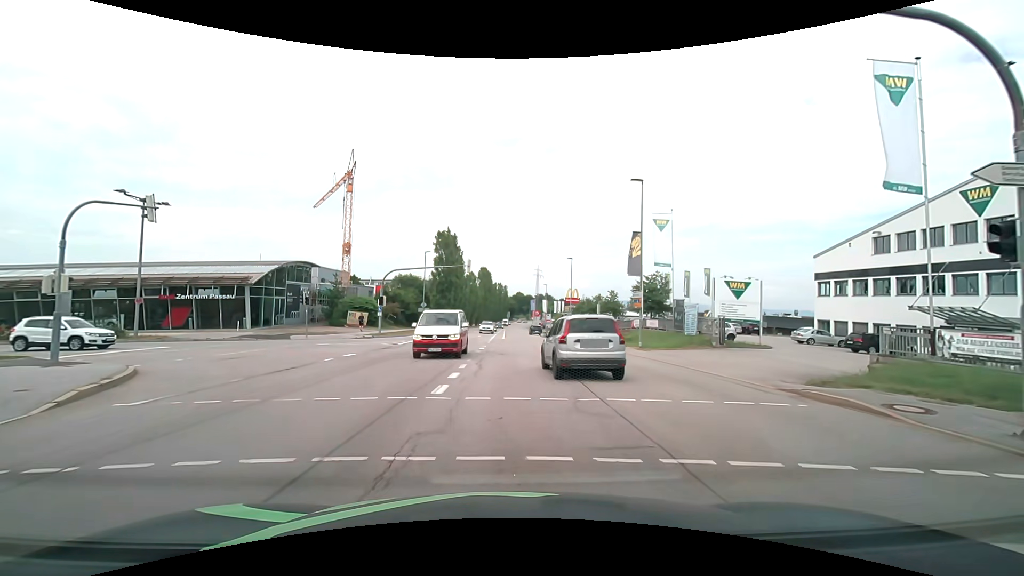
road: secondary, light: Day
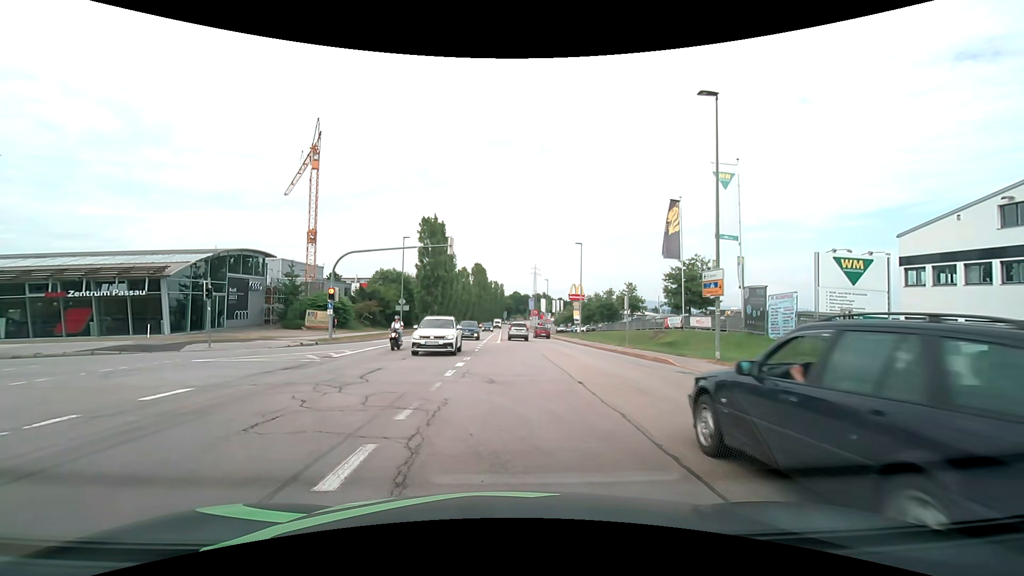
(+0.1, +11.0) m; +1°
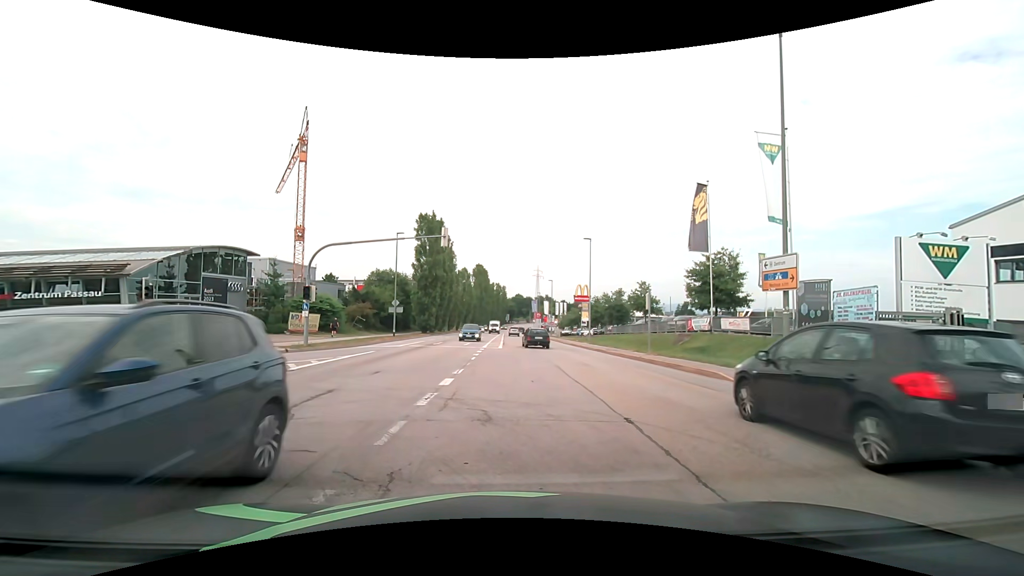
(-0.1, +4.1) m; -1°
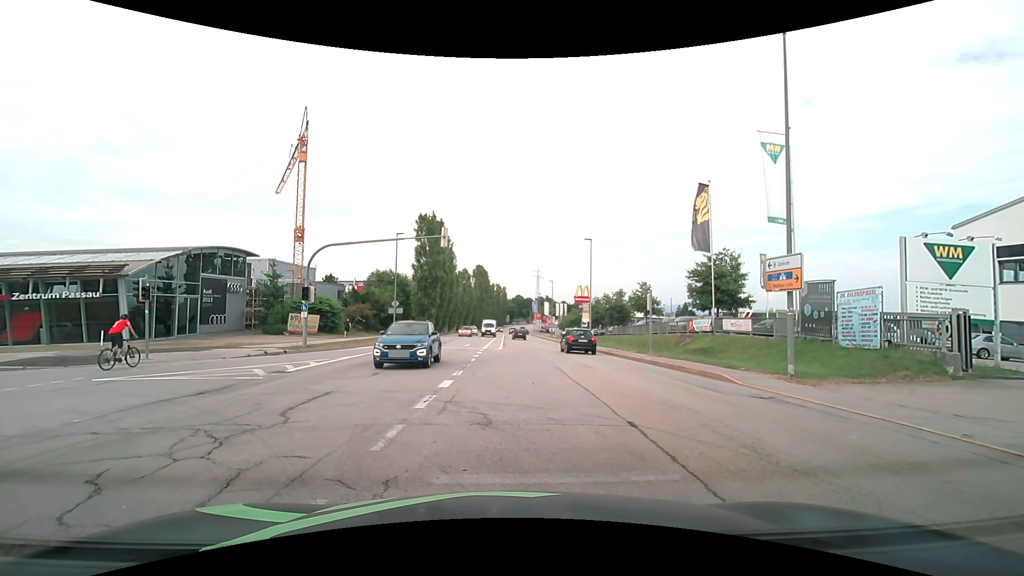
(0.0, +0.2) m; 0°
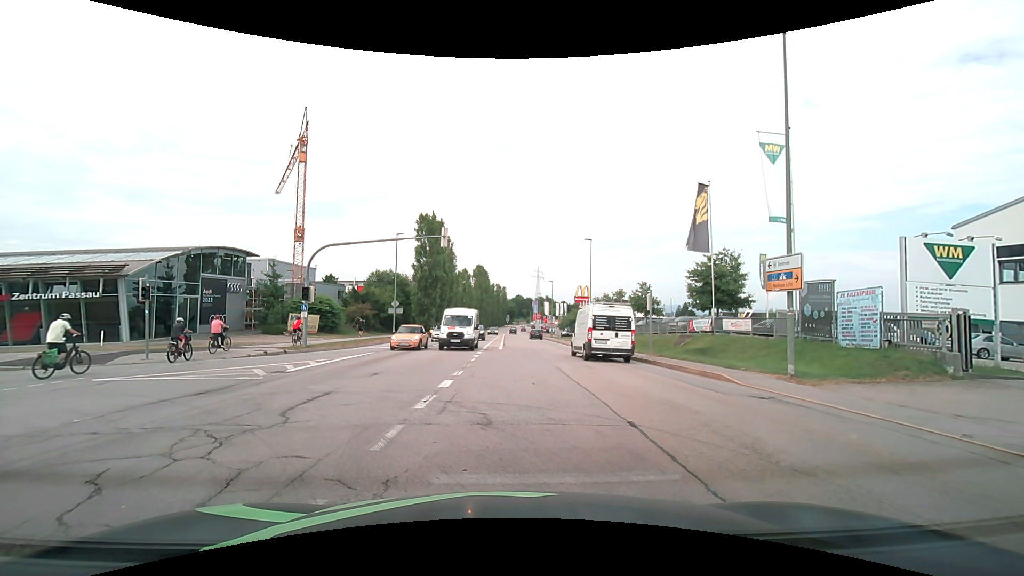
(0.0, 0.0) m; 0°
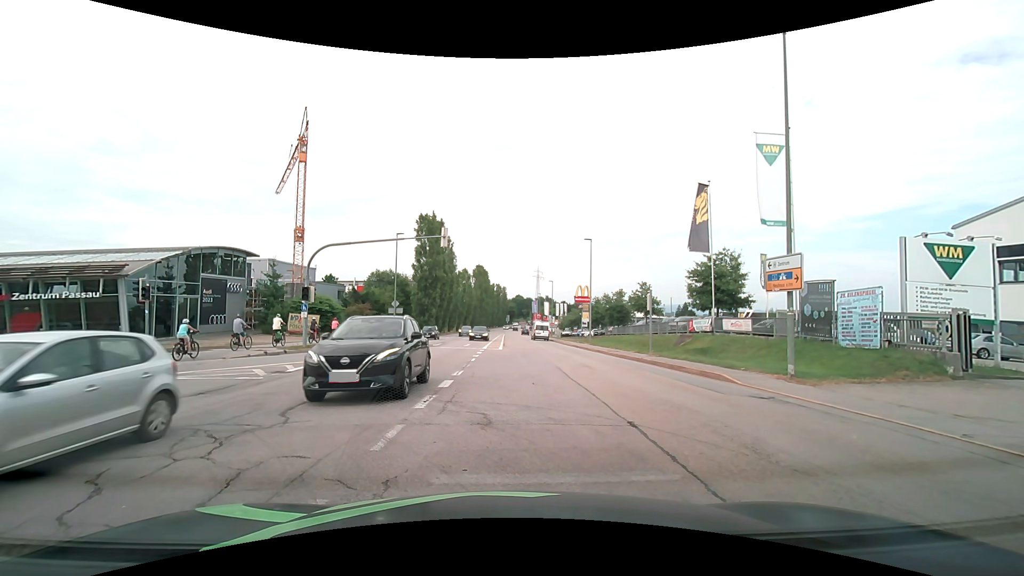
(0.0, 0.0) m; 0°
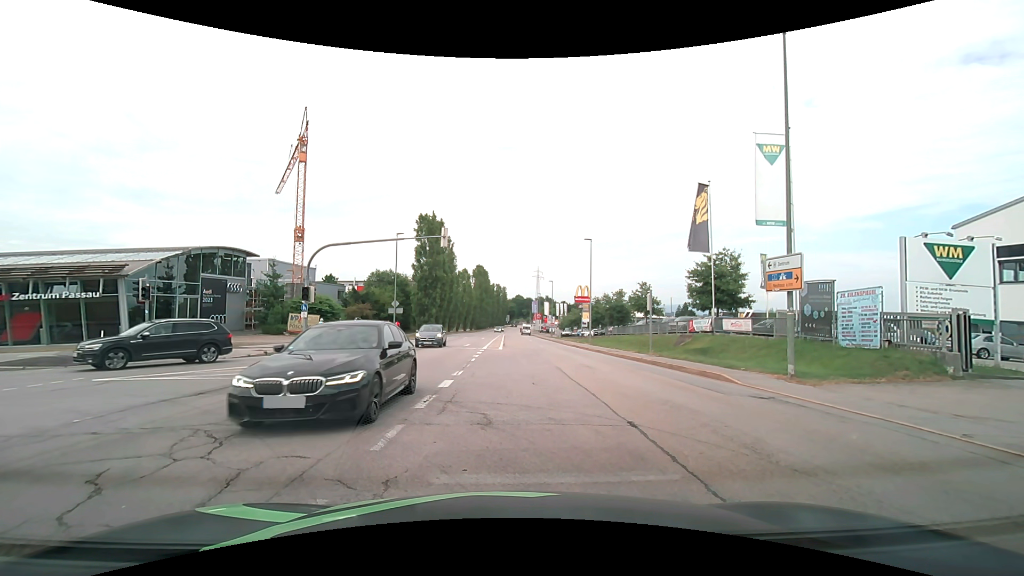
(0.0, 0.0) m; 0°
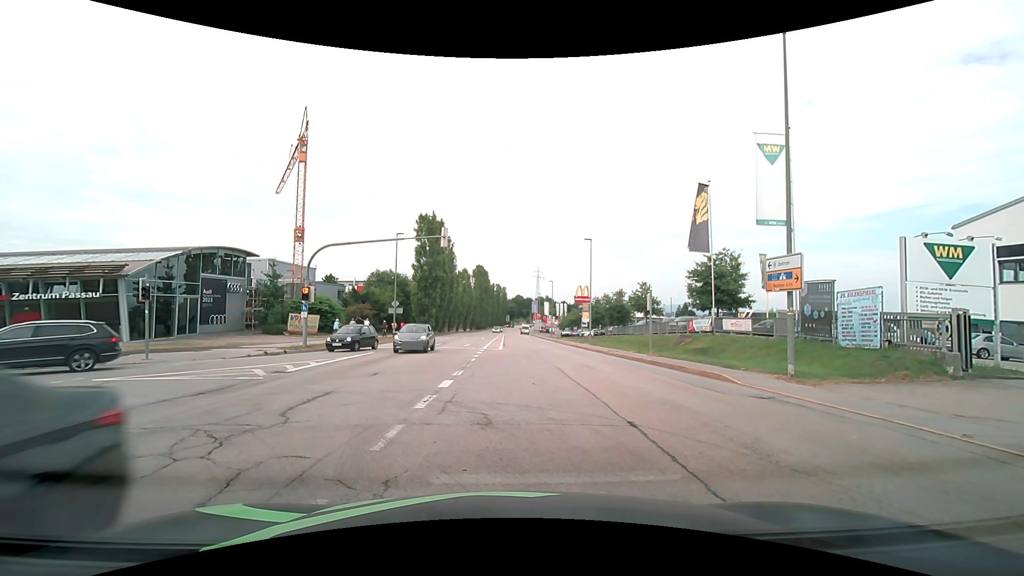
(0.0, 0.0) m; 0°
(-3, +9) (-12, +14) (-22, +15) (-32, +15) (-42, +16) (-52, +17) (-61, +19) (-71, +21) (-81, +23) (-91, +26) m
